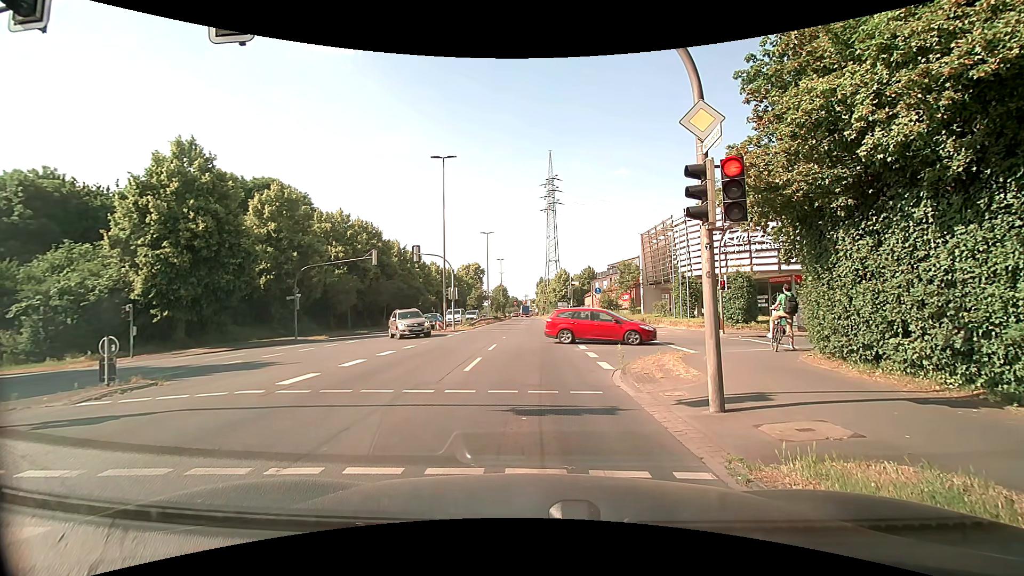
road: primary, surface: asphalt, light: Day
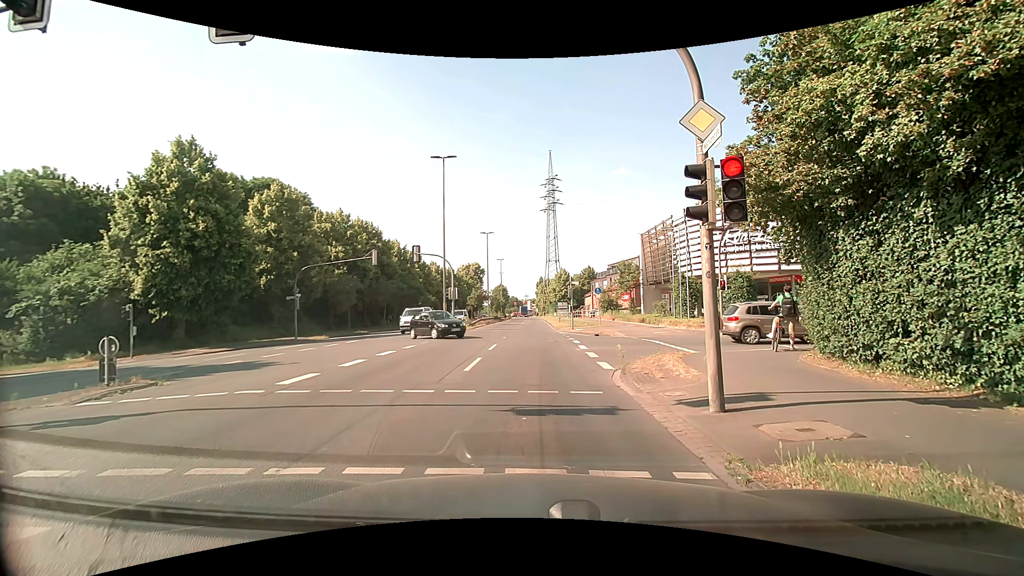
(0.0, 0.0) m; 0°
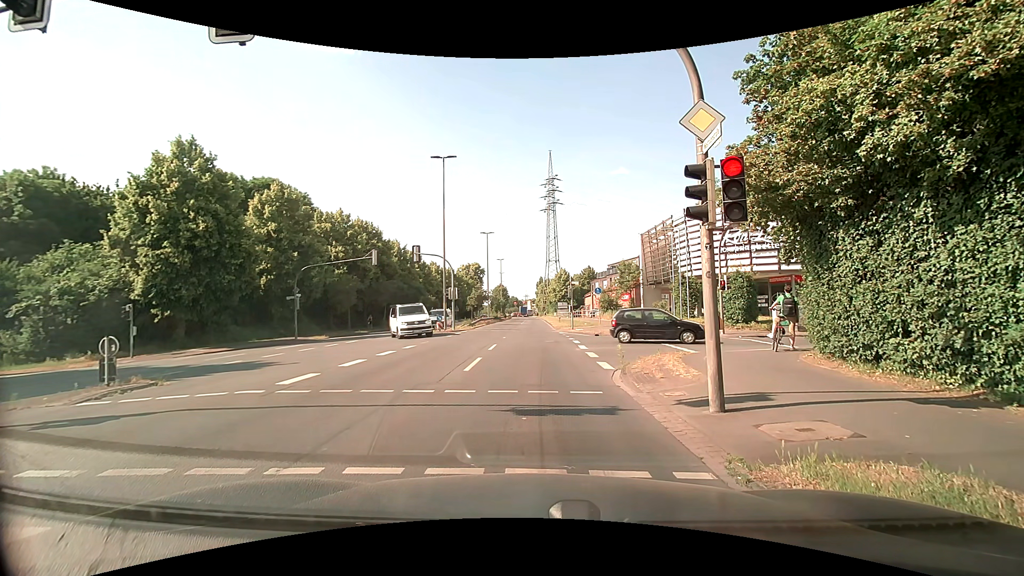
(0.0, 0.0) m; 0°
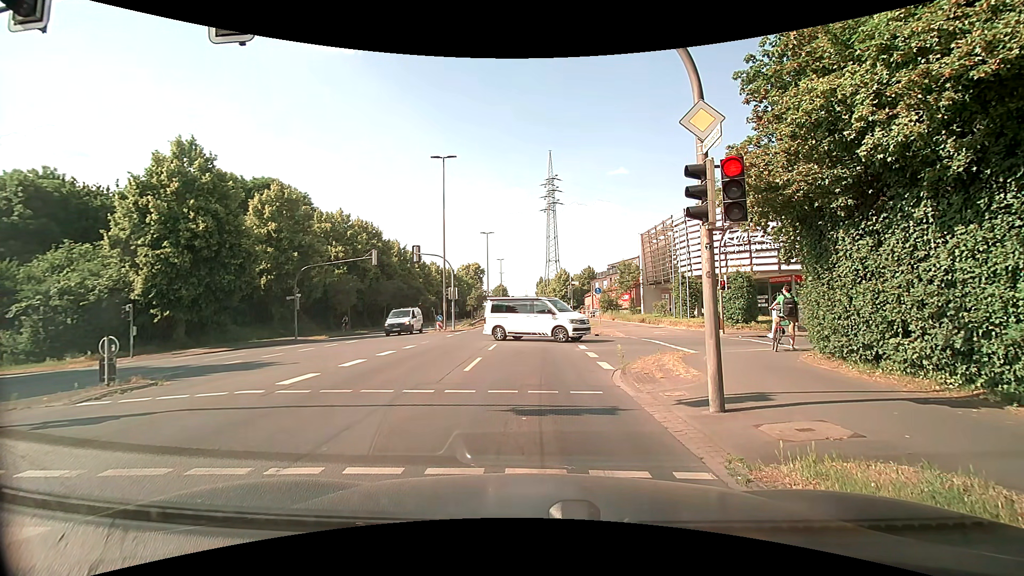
(0.0, 0.0) m; 0°
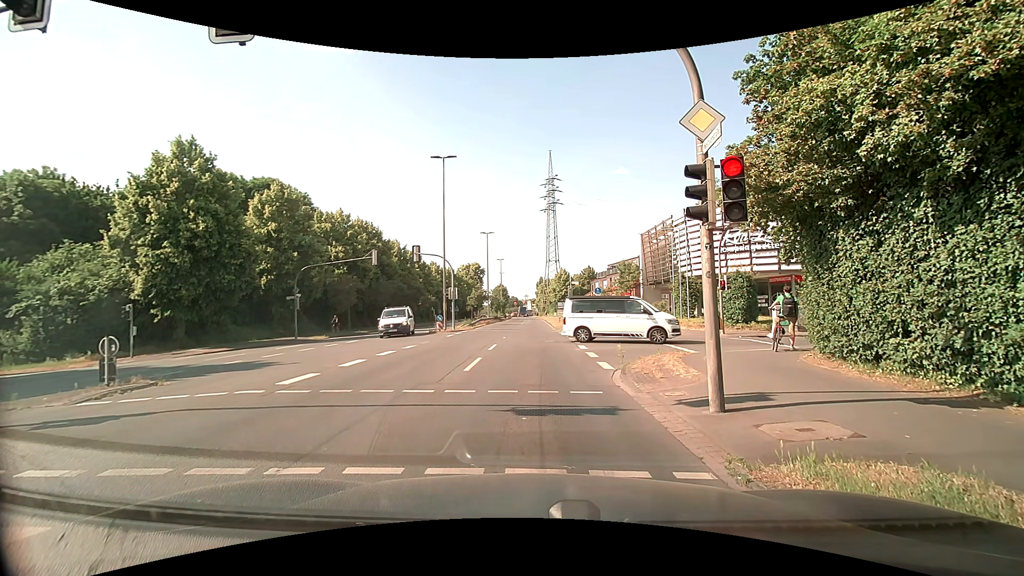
(0.0, 0.0) m; 0°
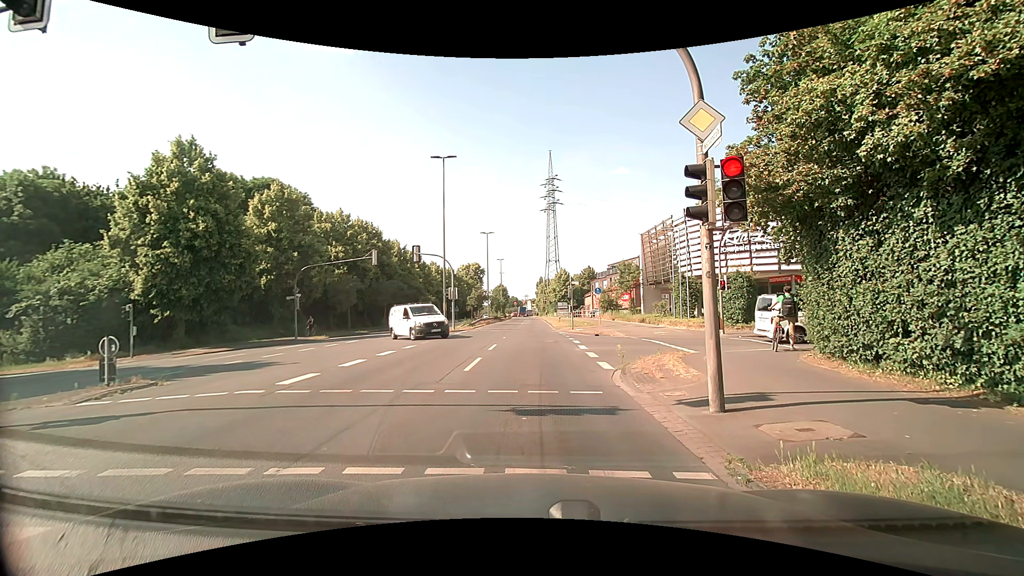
(0.0, 0.0) m; 0°
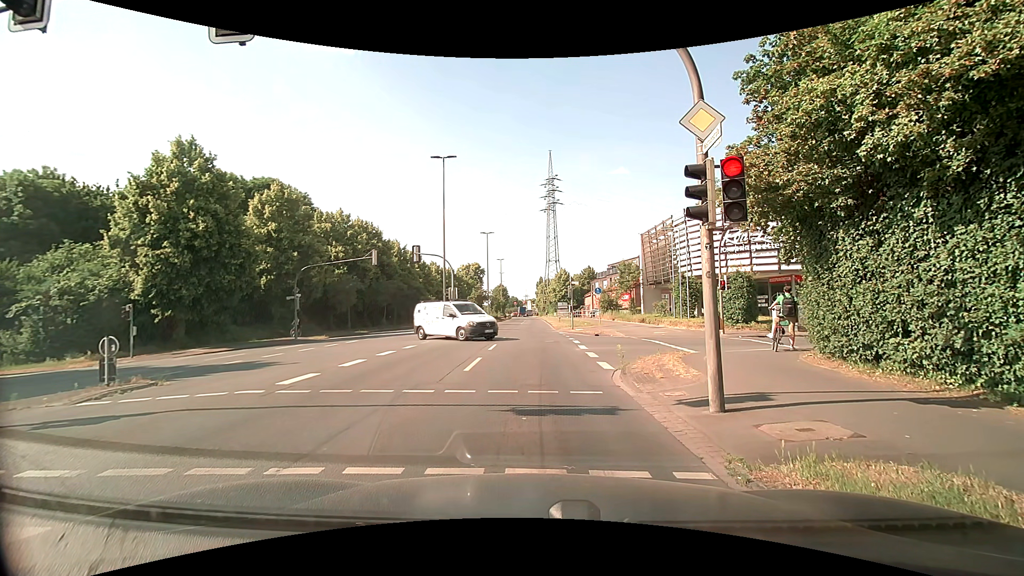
(0.0, 0.0) m; 0°
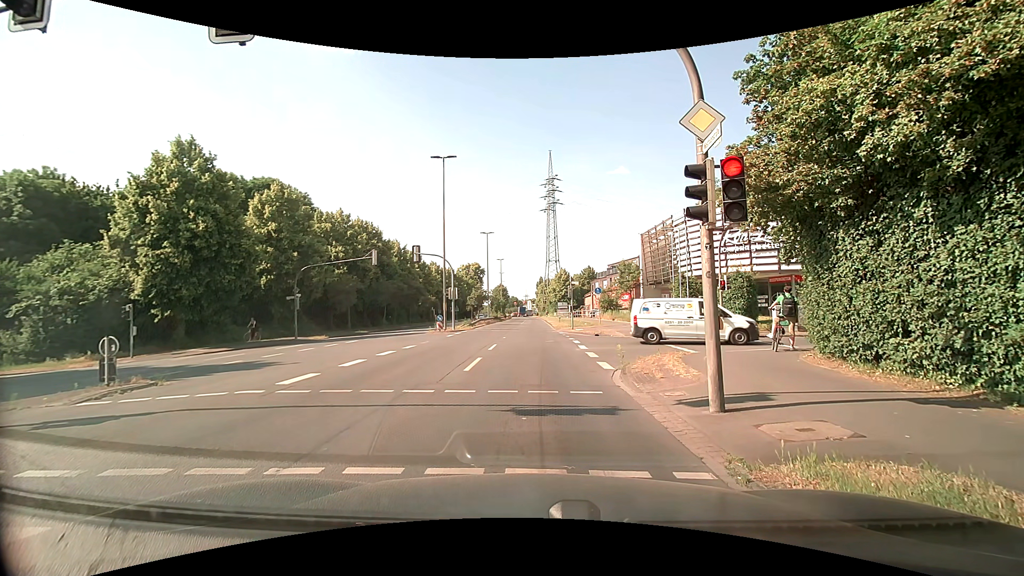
(0.0, 0.0) m; 0°
